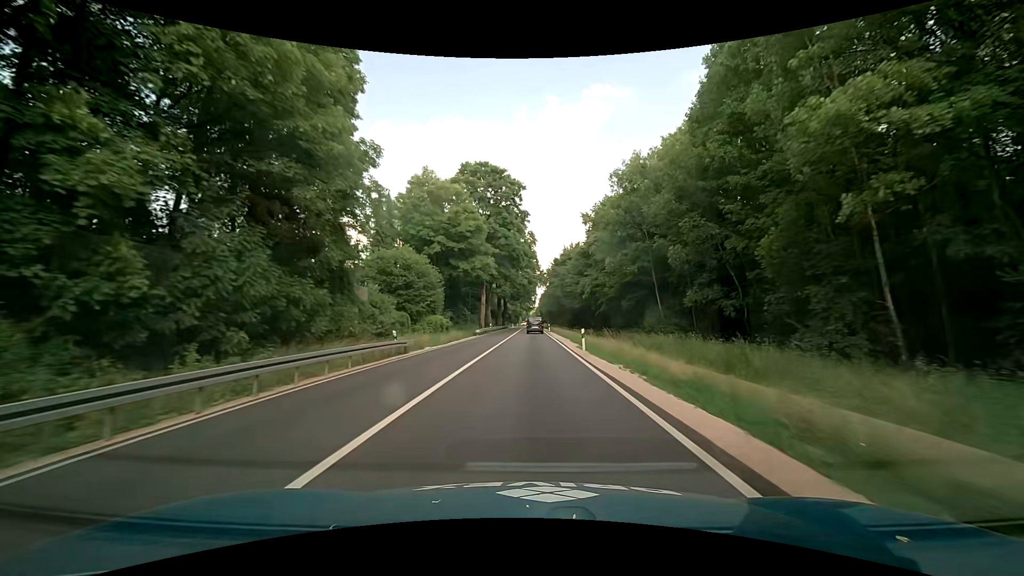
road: primary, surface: asphalt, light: Day
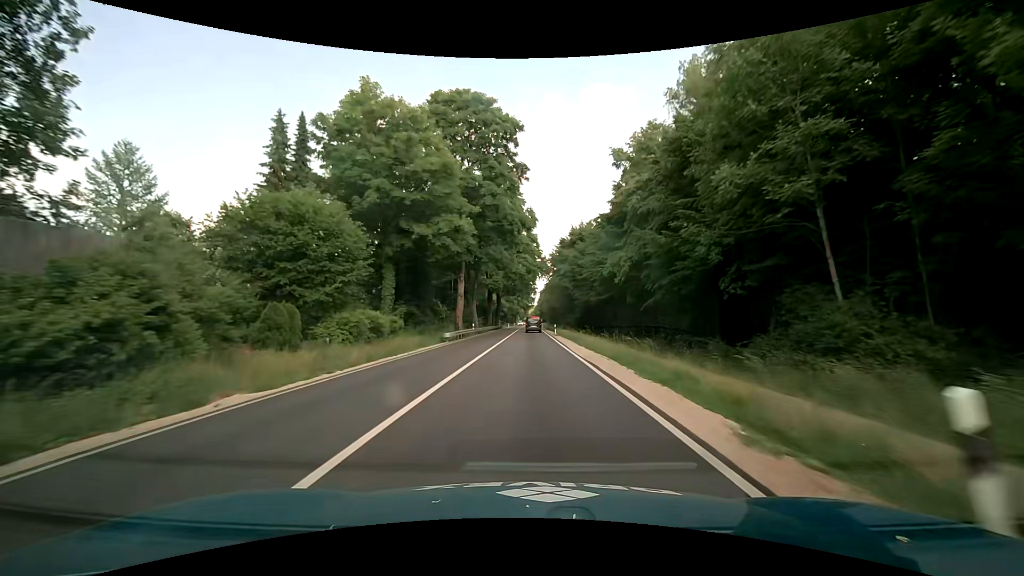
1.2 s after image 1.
(-0.2, +21.5) m; 0°
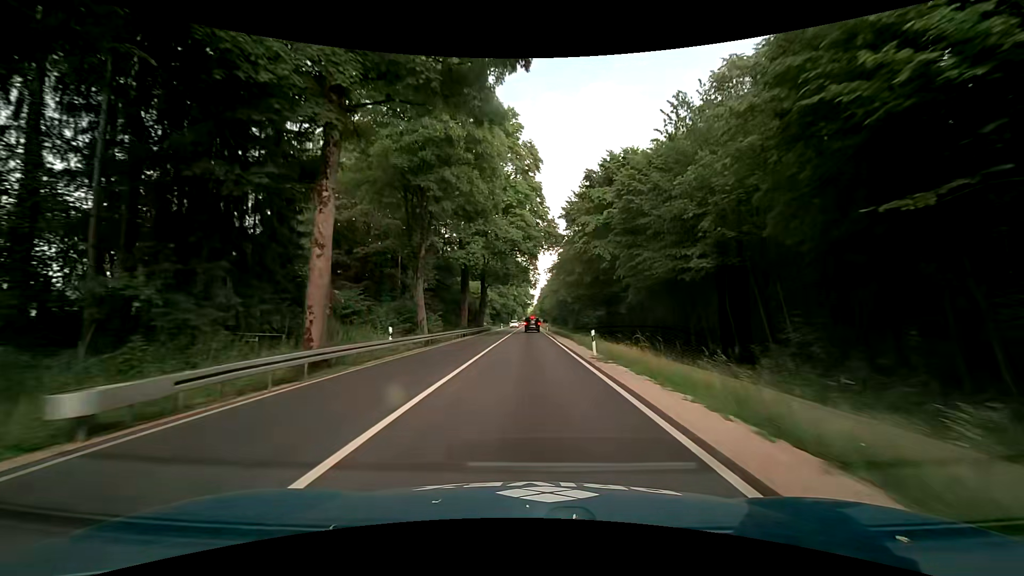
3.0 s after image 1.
(0.0, +32.2) m; 0°
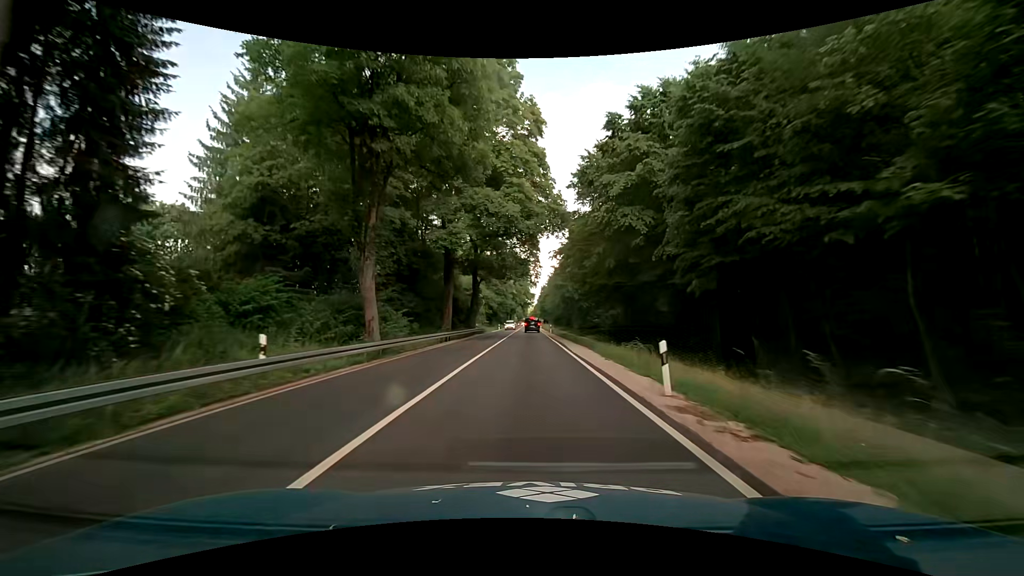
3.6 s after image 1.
(-0.1, +10.7) m; 0°
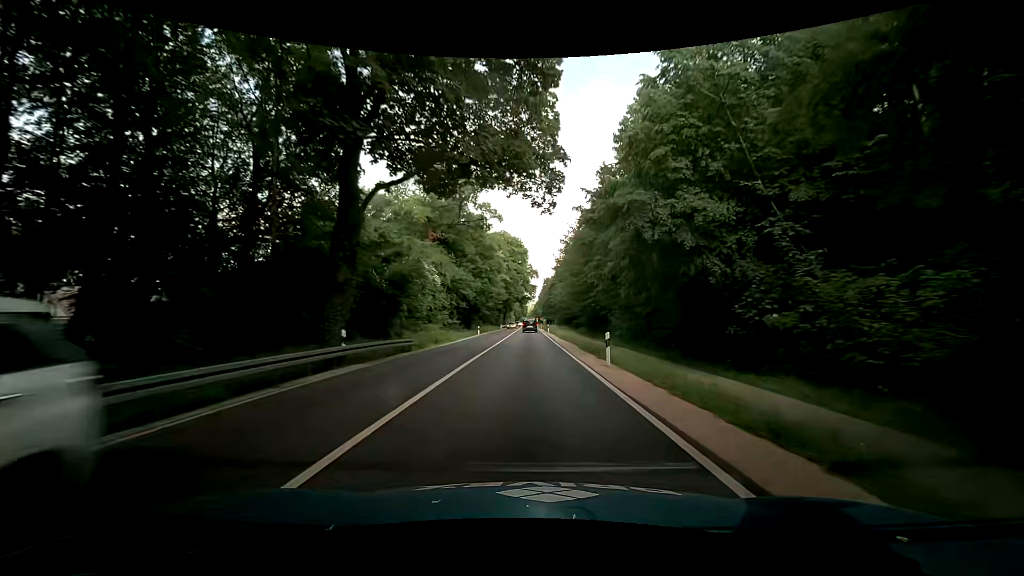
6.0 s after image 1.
(+0.2, +43.0) m; 0°
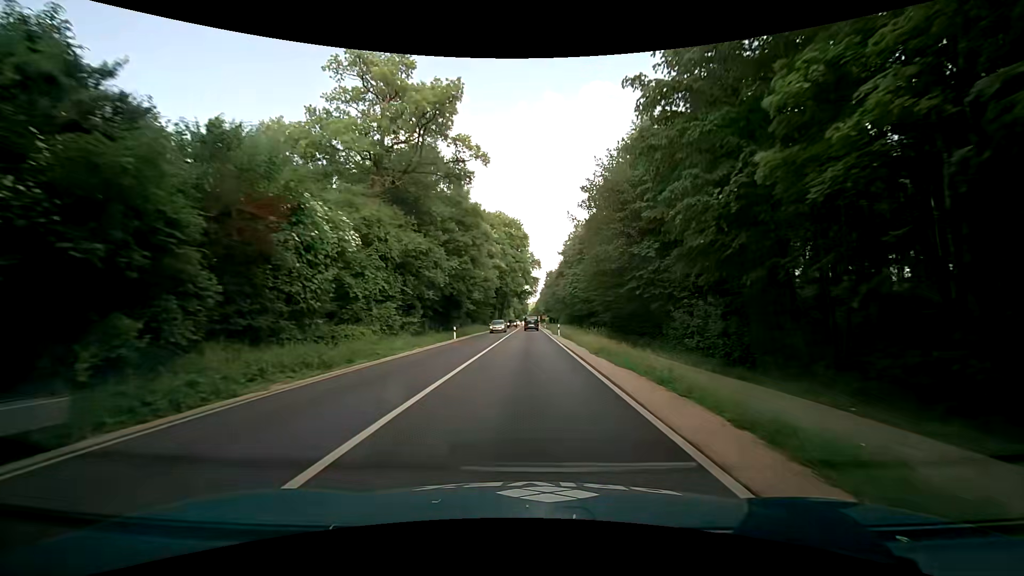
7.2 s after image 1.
(0.0, +21.5) m; 0°
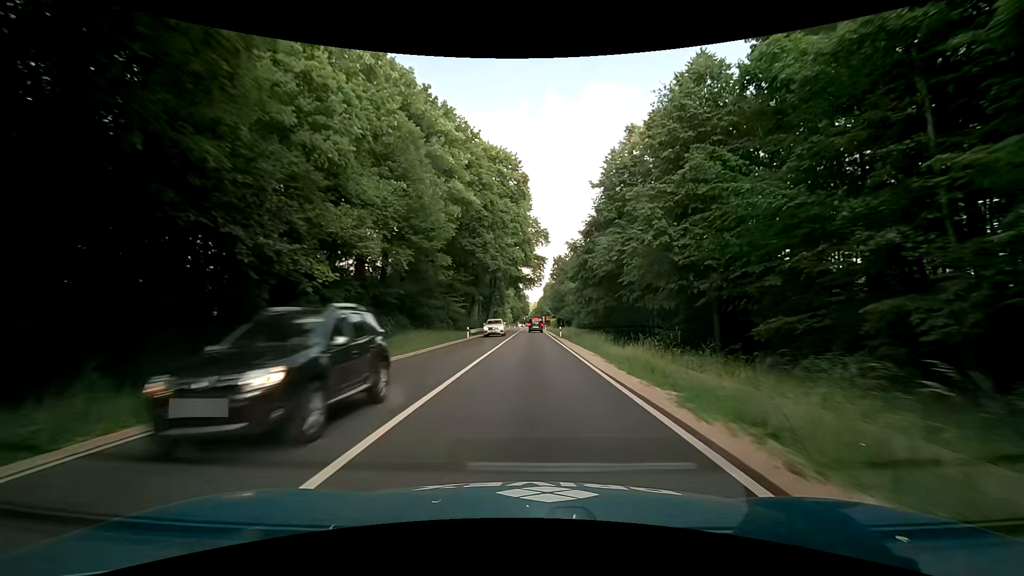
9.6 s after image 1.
(-0.2, +43.1) m; 0°
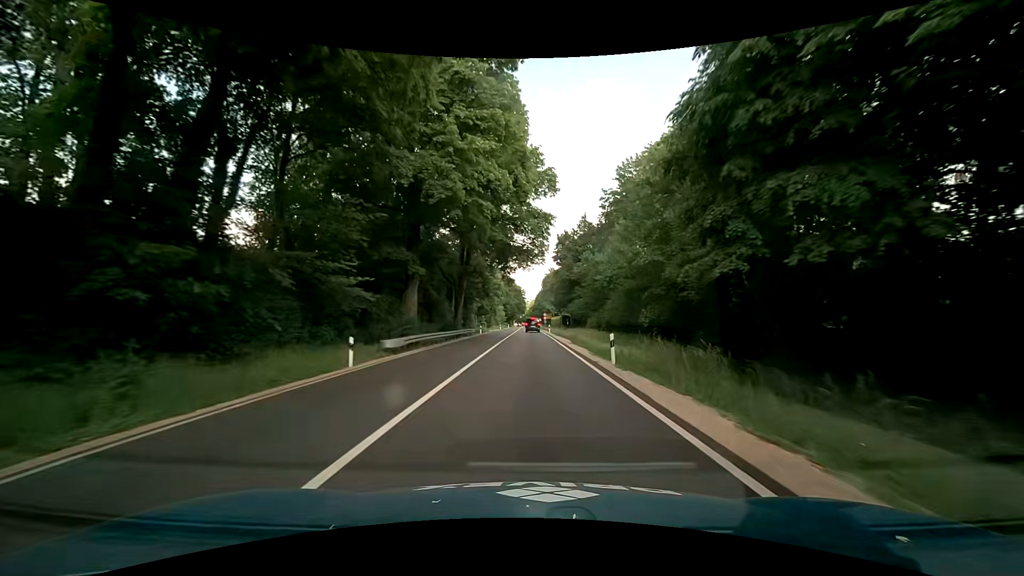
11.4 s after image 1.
(+0.2, +32.3) m; +1°
(0, +10) (0, +20) (0, +30) (0, +40) (0, +50) (0, +60) (-1, +70) (-1, +80) (-1, +90) (-1, +100) m
